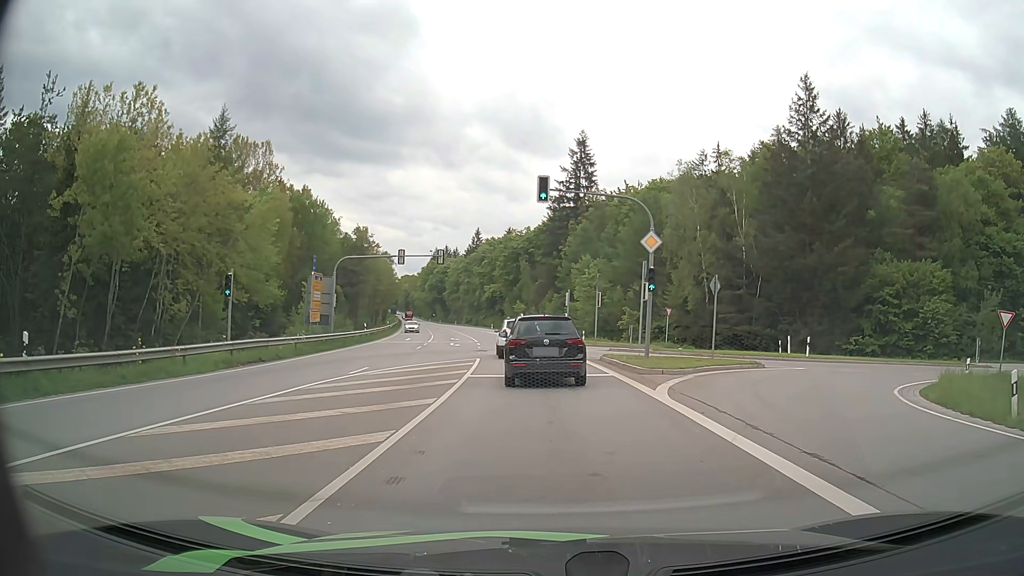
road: secondary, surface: asphalt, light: Day
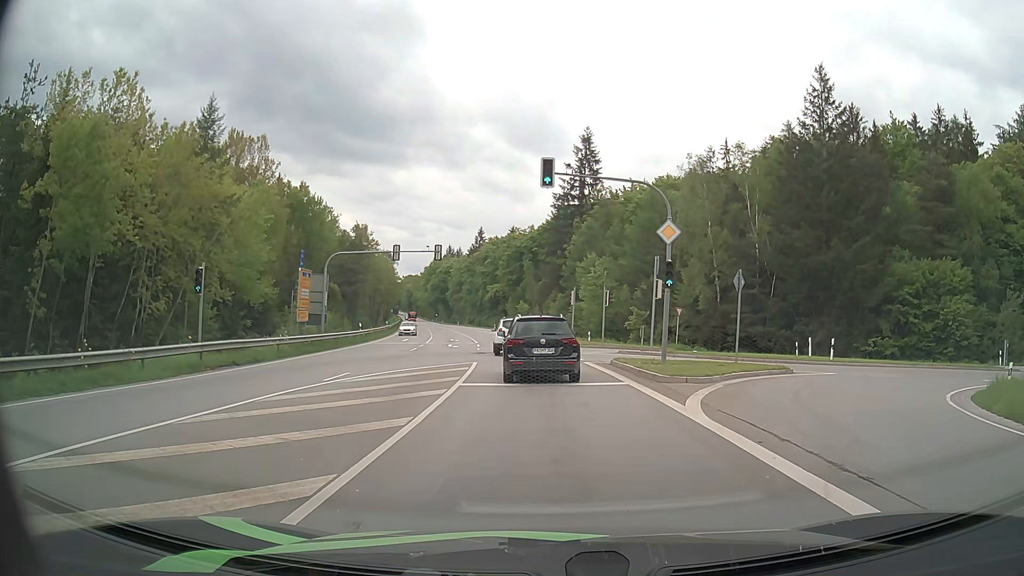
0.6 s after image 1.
(0.0, +2.8) m; 0°
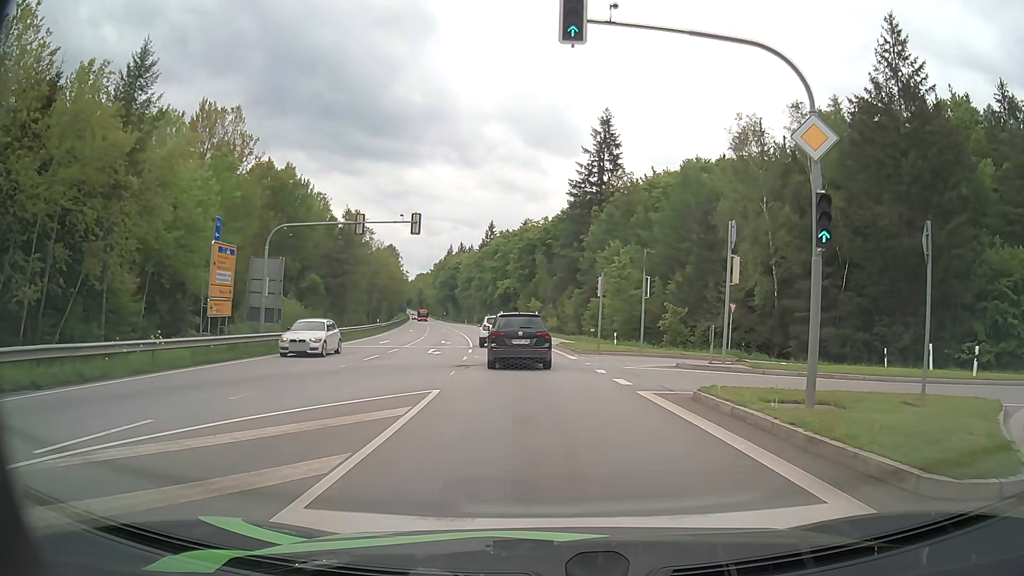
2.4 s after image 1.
(-0.1, +11.7) m; -1°
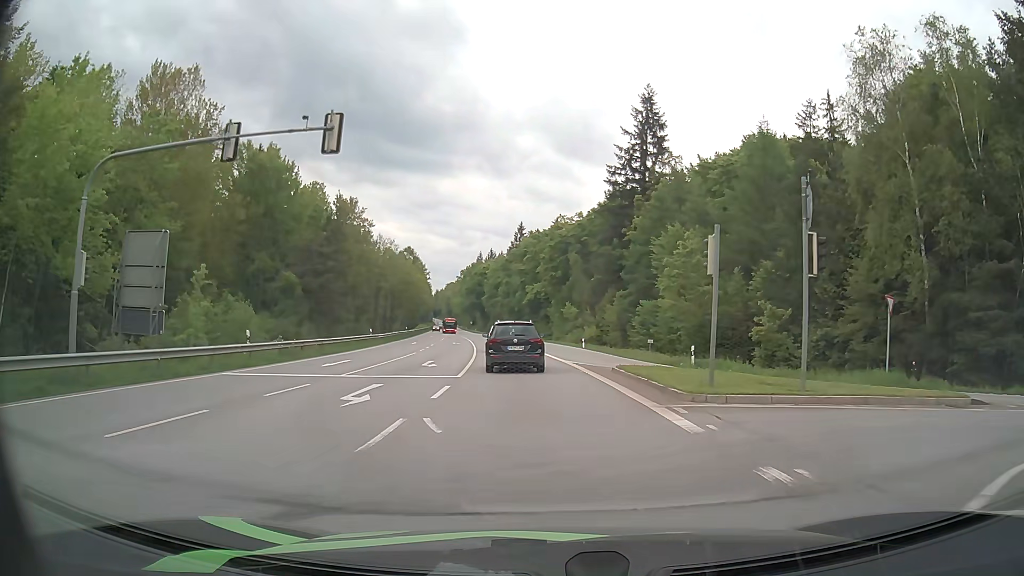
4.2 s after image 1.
(-0.4, +16.4) m; -3°
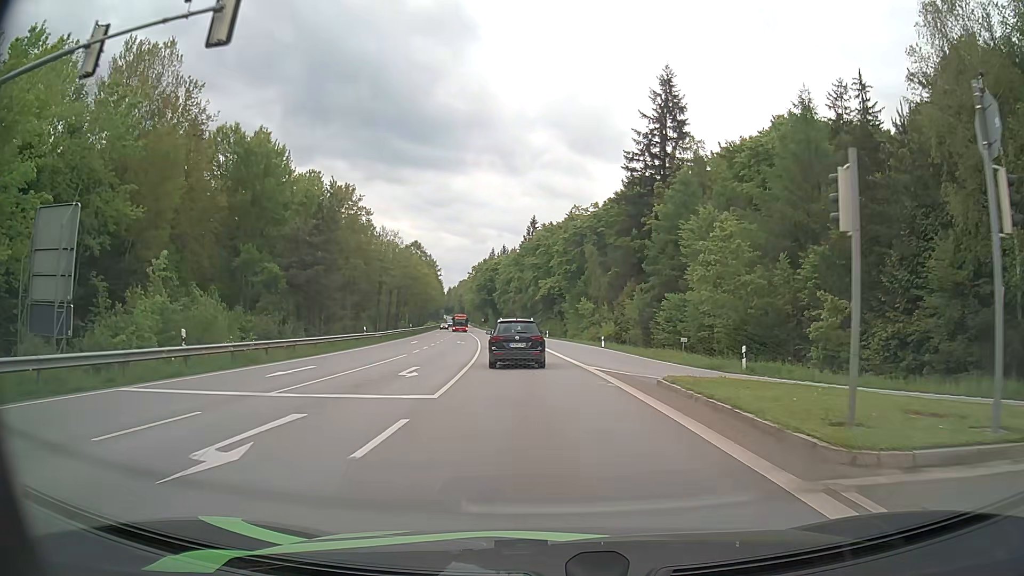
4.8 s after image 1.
(-0.1, +6.5) m; -1°
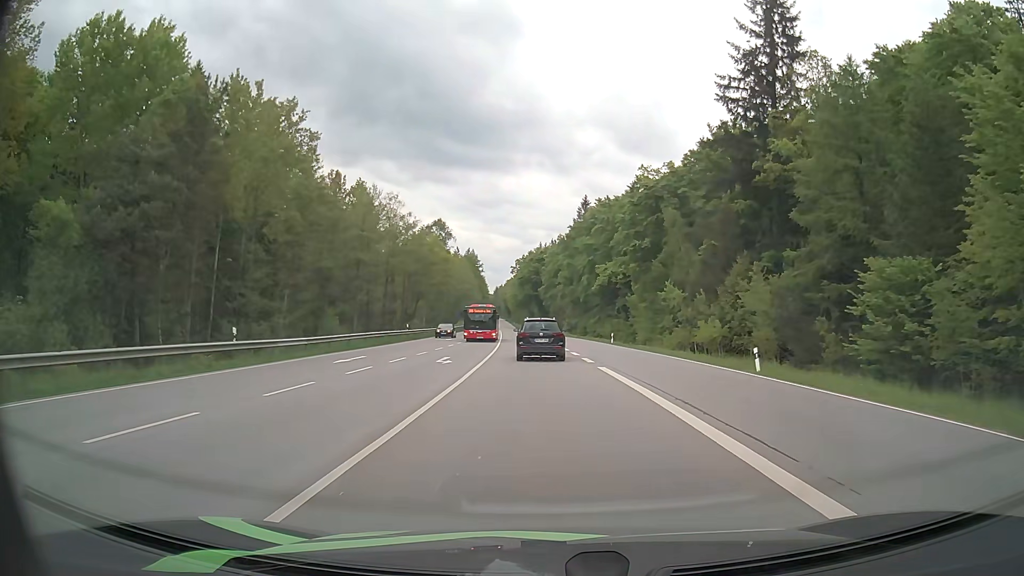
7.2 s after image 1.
(-1.3, +29.9) m; -4°
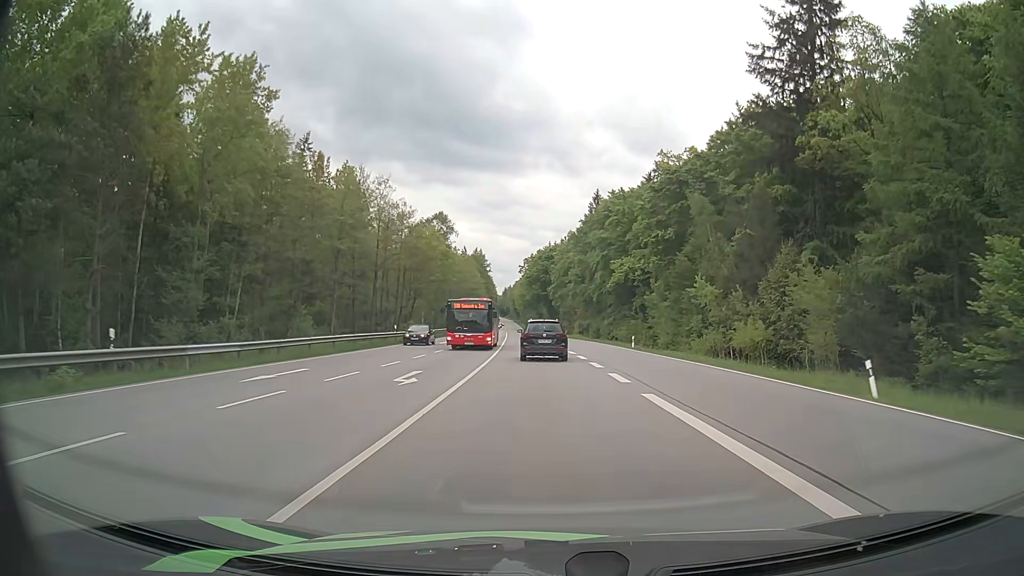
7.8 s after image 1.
(0.0, +8.4) m; -1°
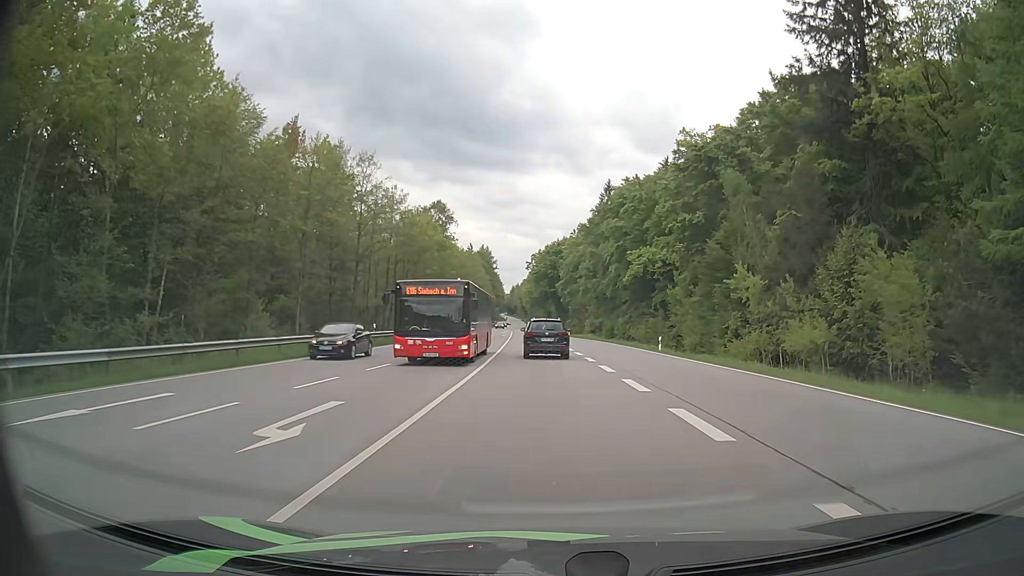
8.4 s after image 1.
(-0.1, +8.7) m; -1°
